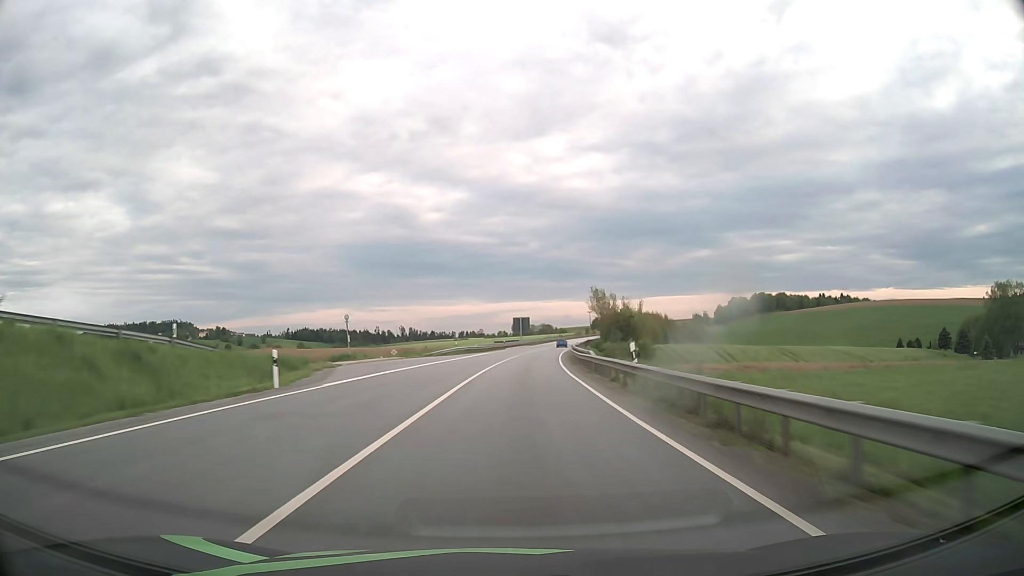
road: primary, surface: asphalt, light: Day
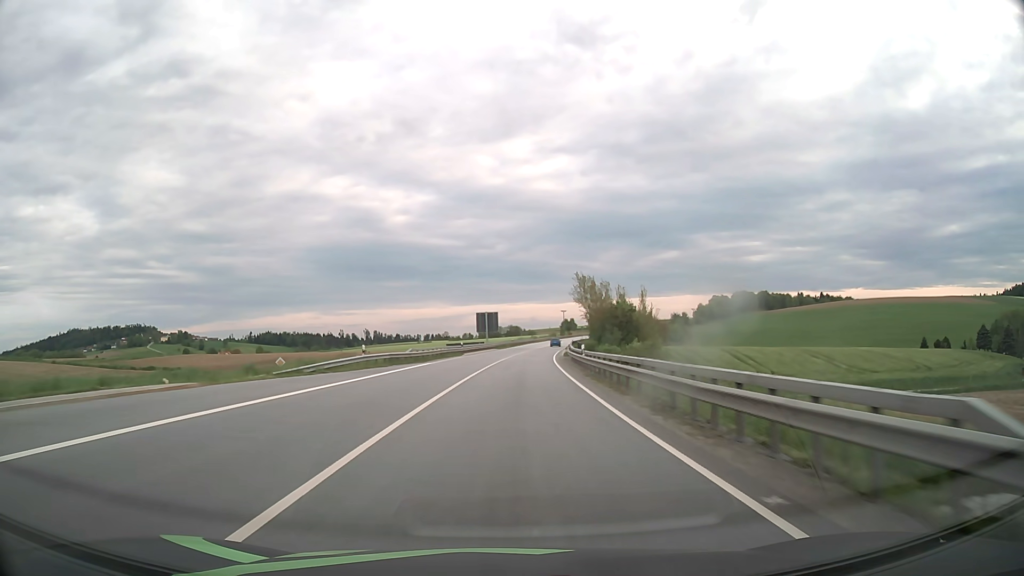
(+0.8, +31.4) m; +3°
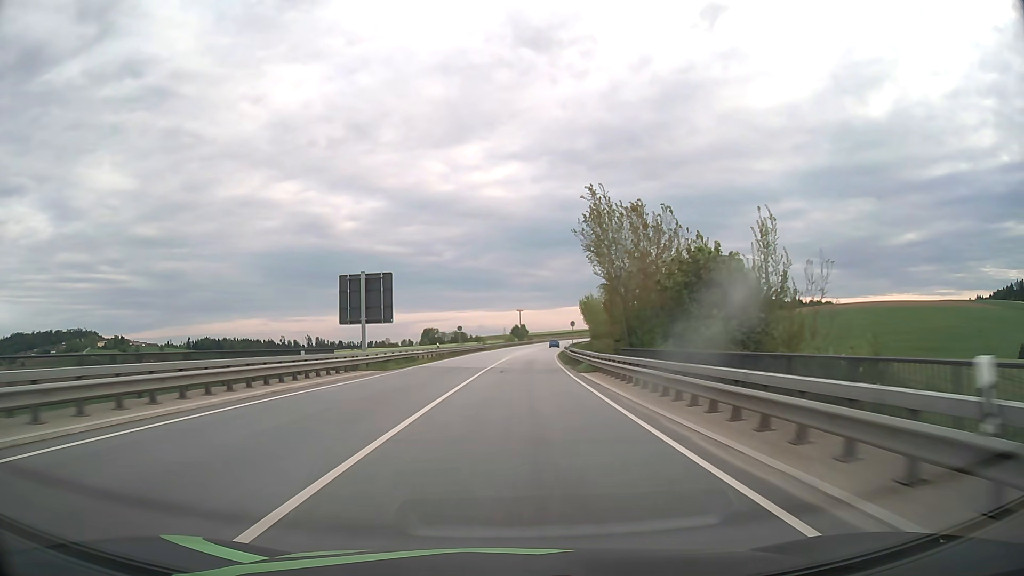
(+2.4, +63.1) m; +4°
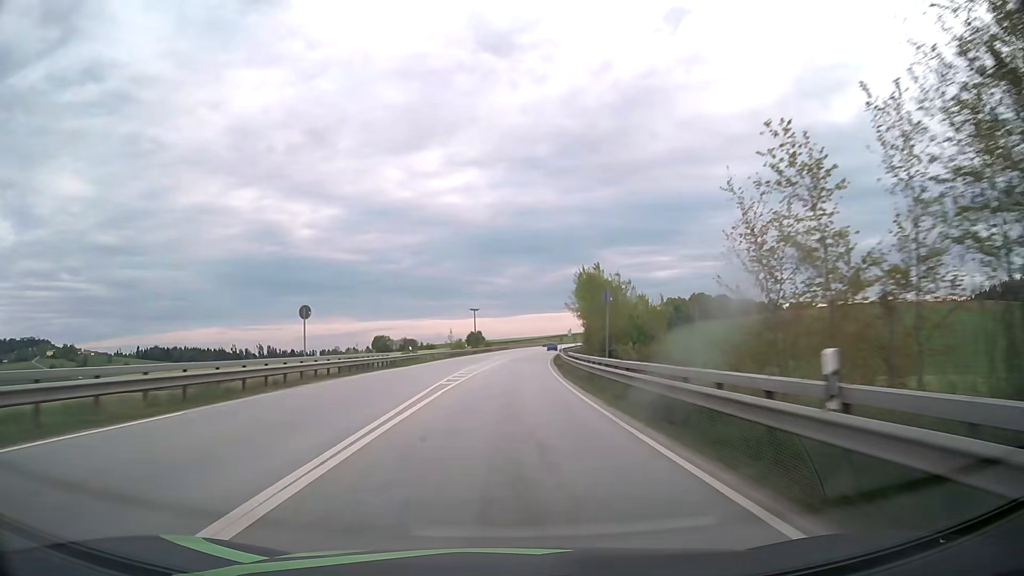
(+1.5, +47.3) m; +4°
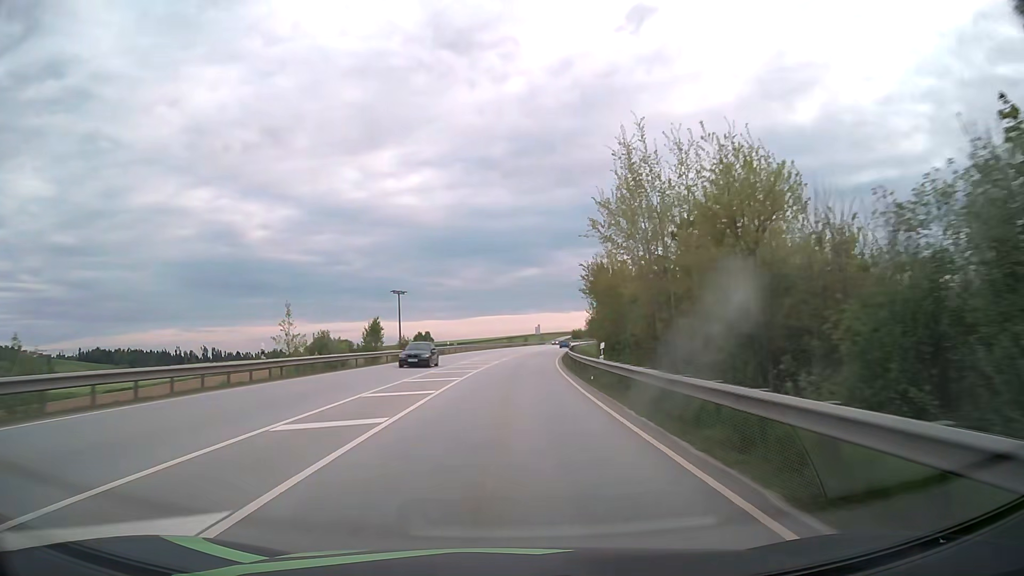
(+2.1, +63.0) m; +4°
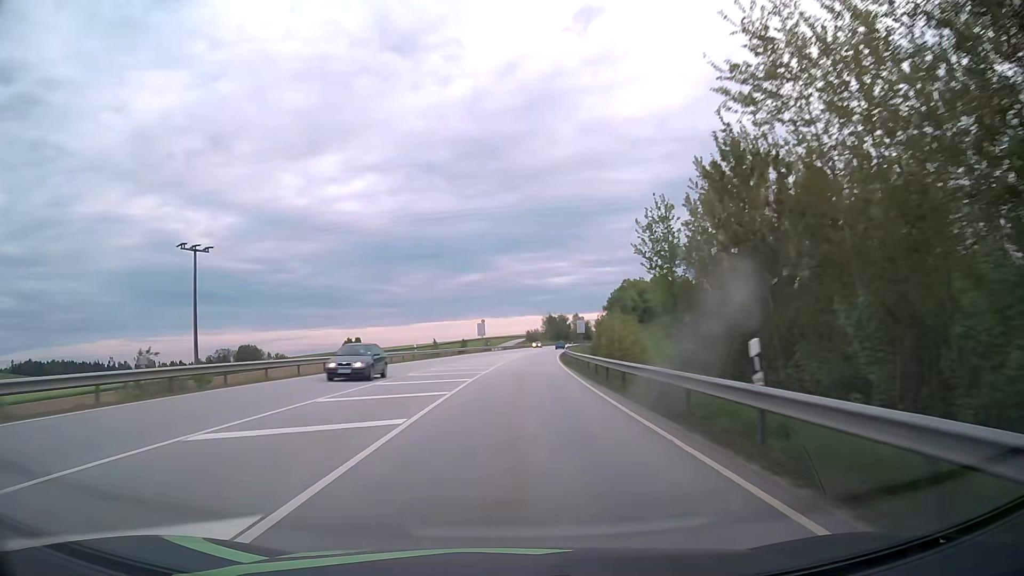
(+2.5, +62.9) m; +5°
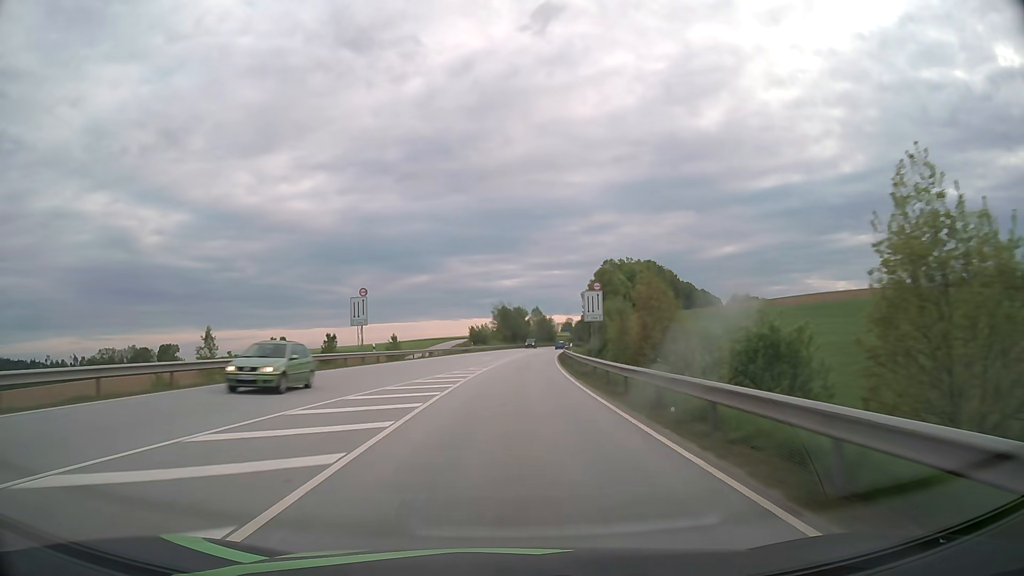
(+2.5, +63.1) m; +4°
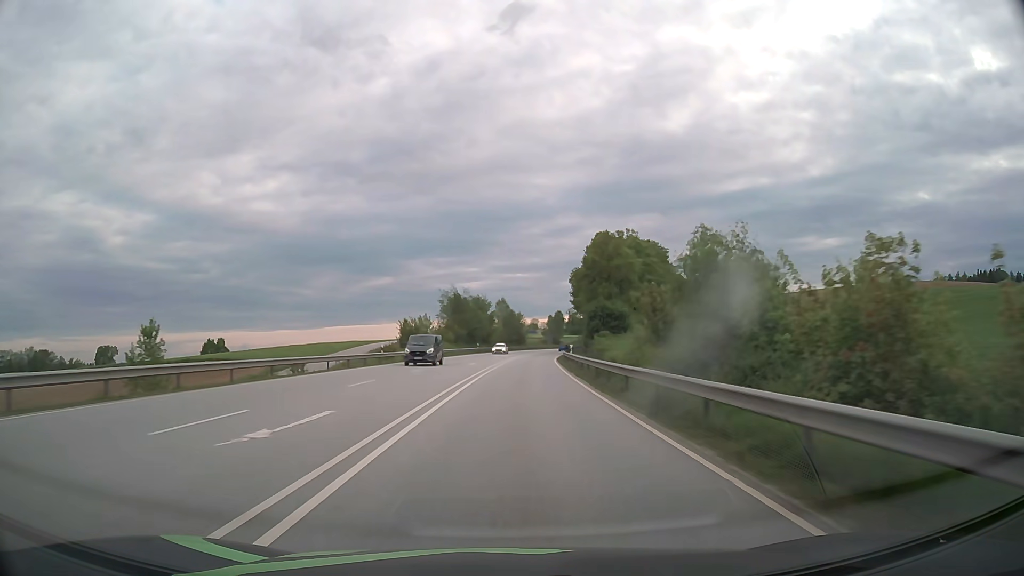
(+1.3, +47.3) m; +3°
(0, +10) (0, +20) (+1, +30) (+1, +40) (+2, +50) (+2, +60) (+3, +70) (+4, +80) (+5, +90) (+6, +100) m
